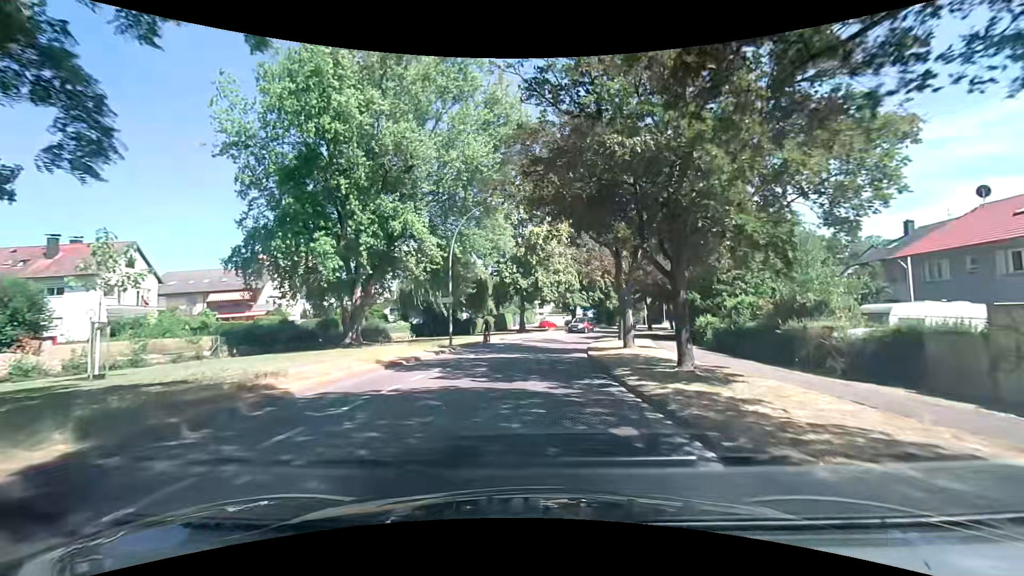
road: tertiary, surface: asphalt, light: Day
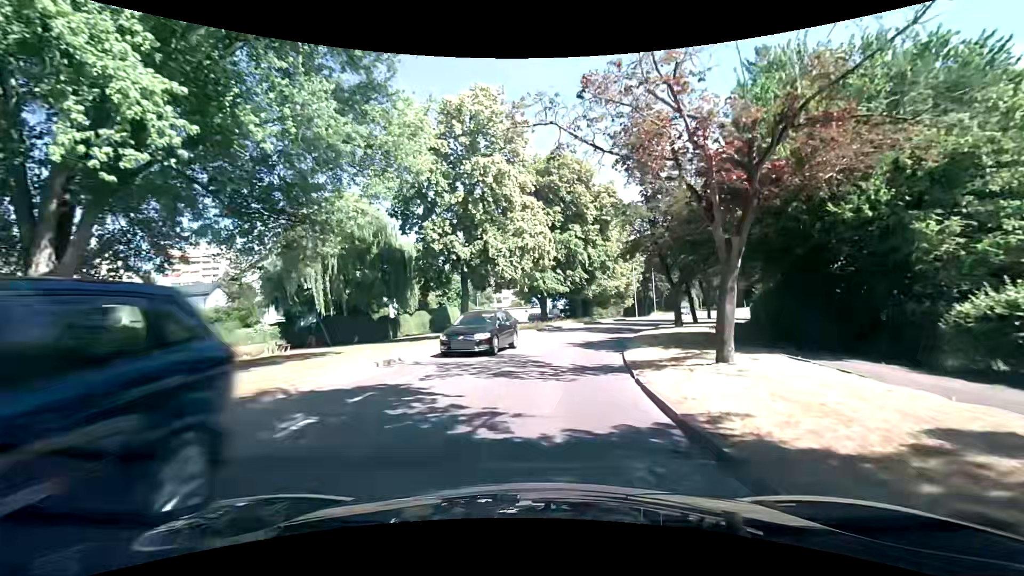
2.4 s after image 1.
(+0.8, +22.1) m; +5°
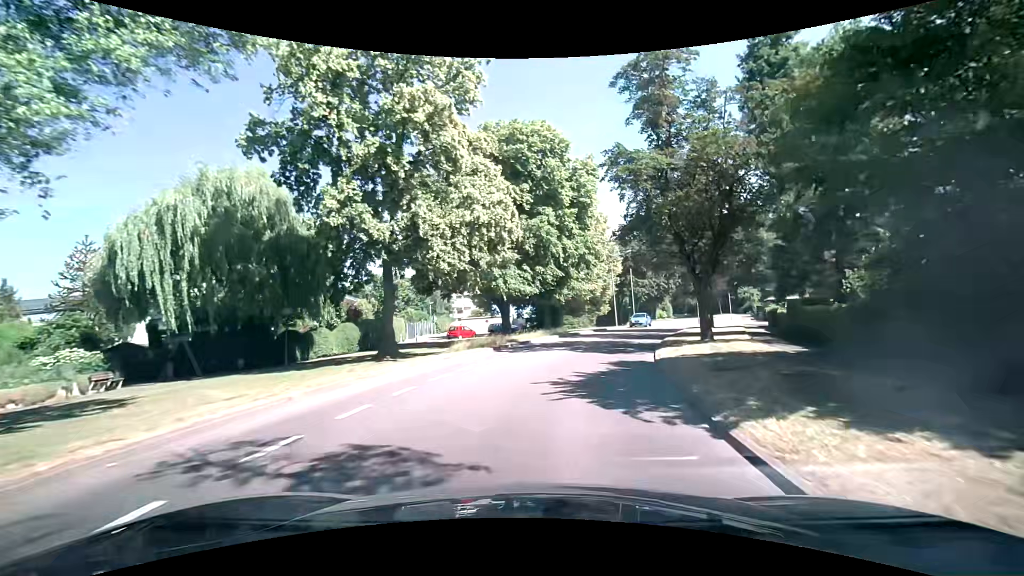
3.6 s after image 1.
(+0.3, +10.9) m; +4°
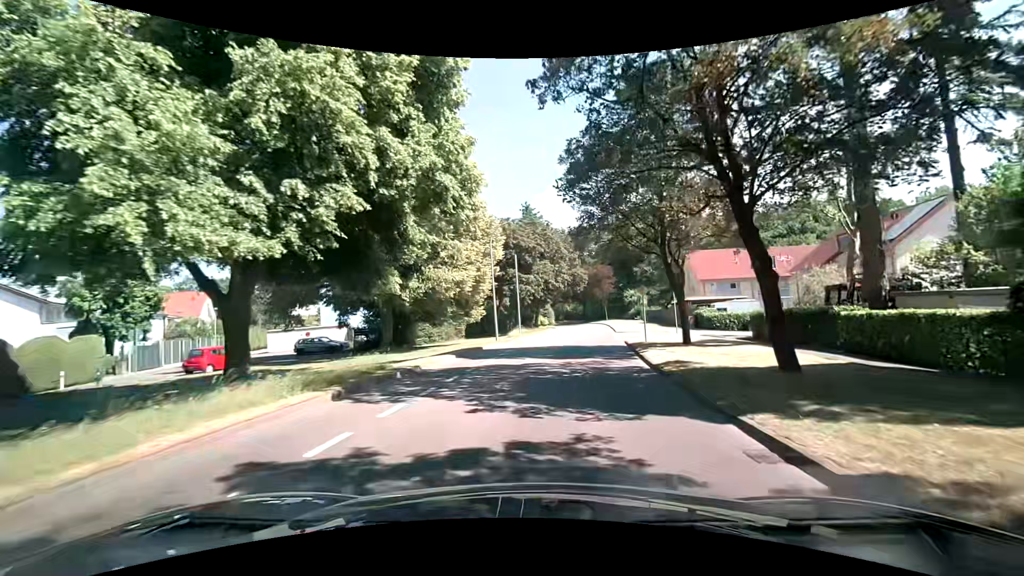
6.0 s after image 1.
(+2.4, +21.7) m; +13°
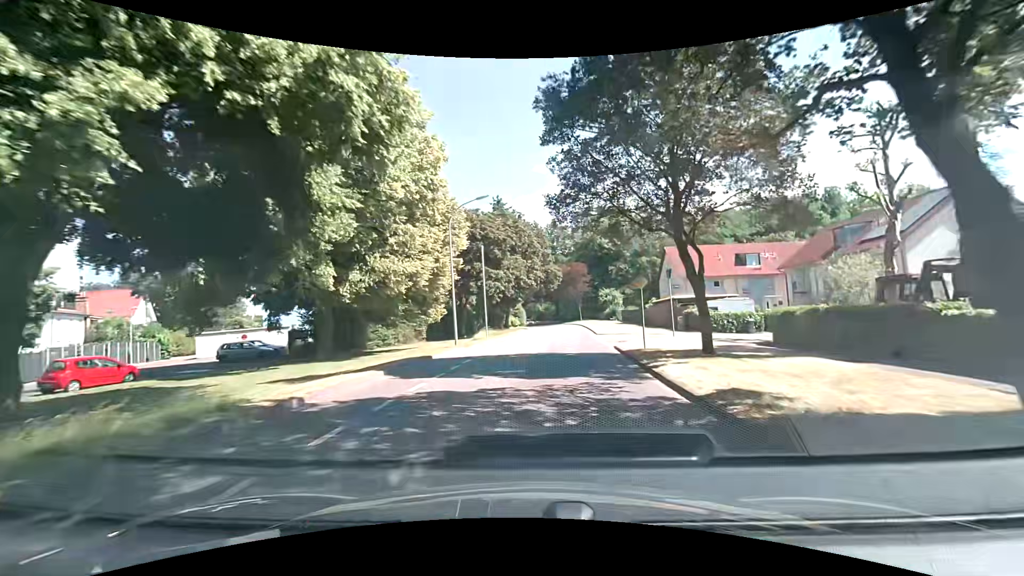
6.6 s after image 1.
(+0.2, +5.8) m; +4°
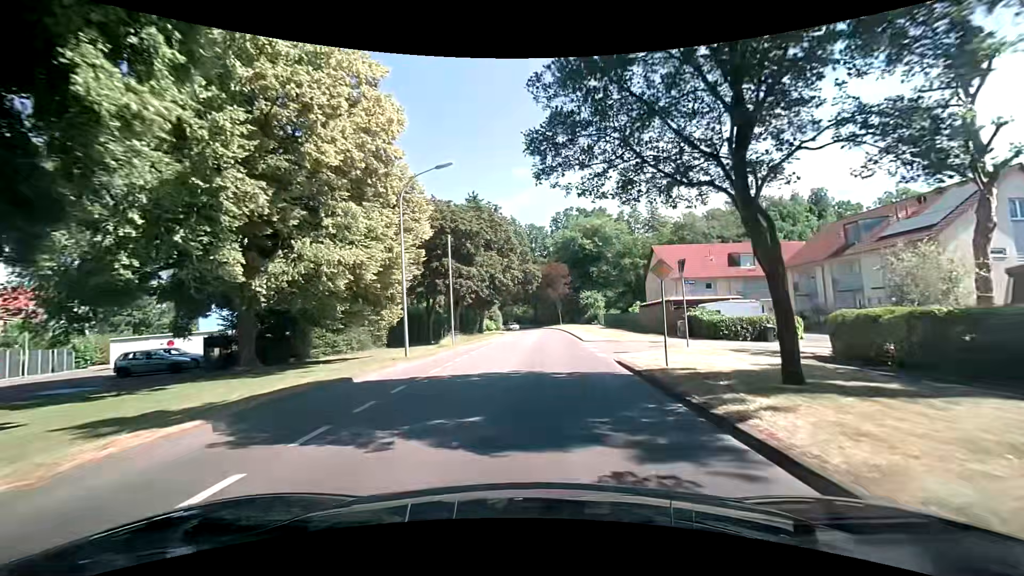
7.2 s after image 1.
(+0.2, +6.0) m; +4°
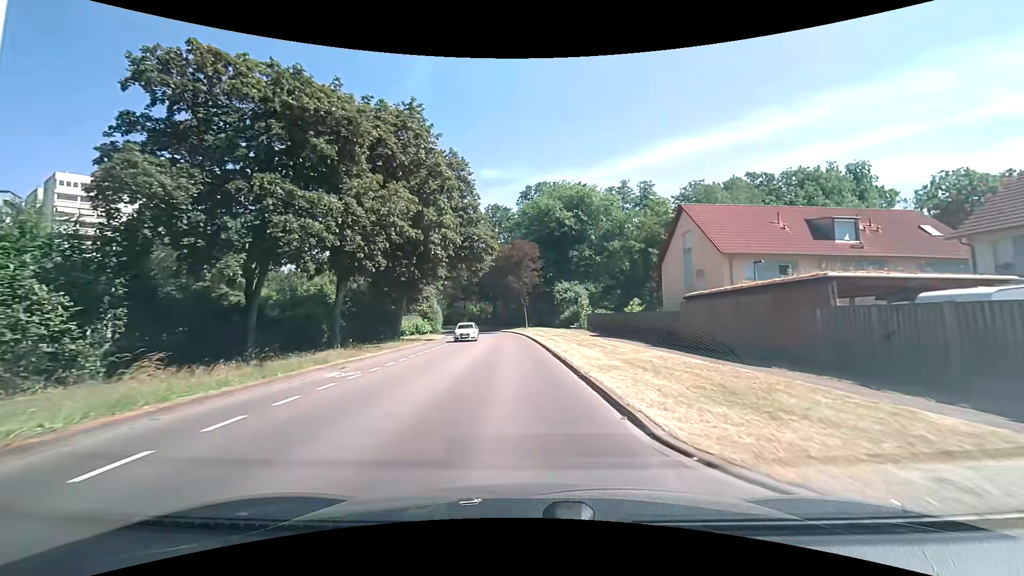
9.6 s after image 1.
(+1.0, +25.7) m; +3°
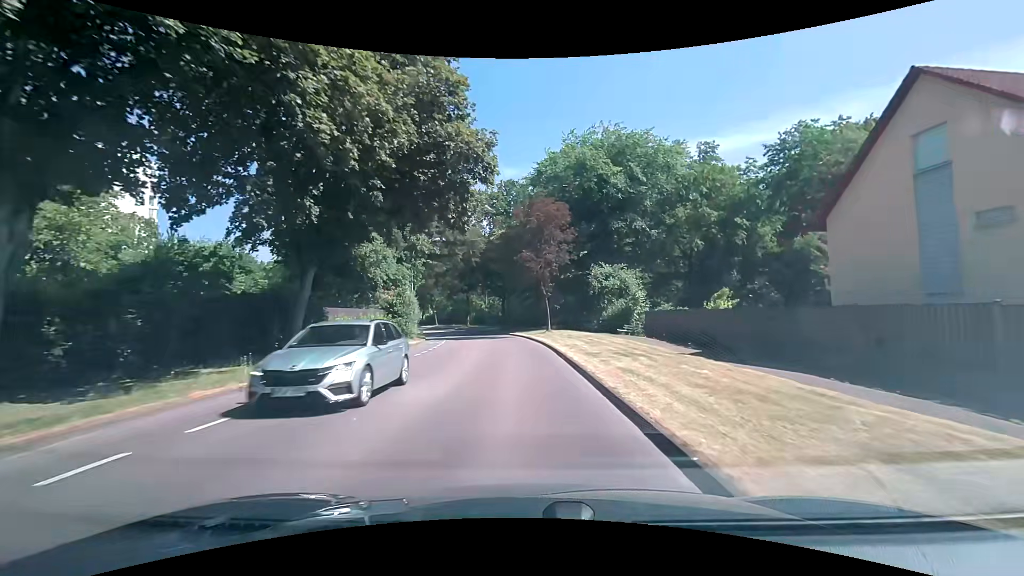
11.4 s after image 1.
(-0.4, +21.0) m; -2°
(0, +10) (0, +20) (-1, +30) (-3, +40) (-4, +50) (-7, +59) (-10, +69) (-14, +78) (-18, +87) (-23, +96) m
